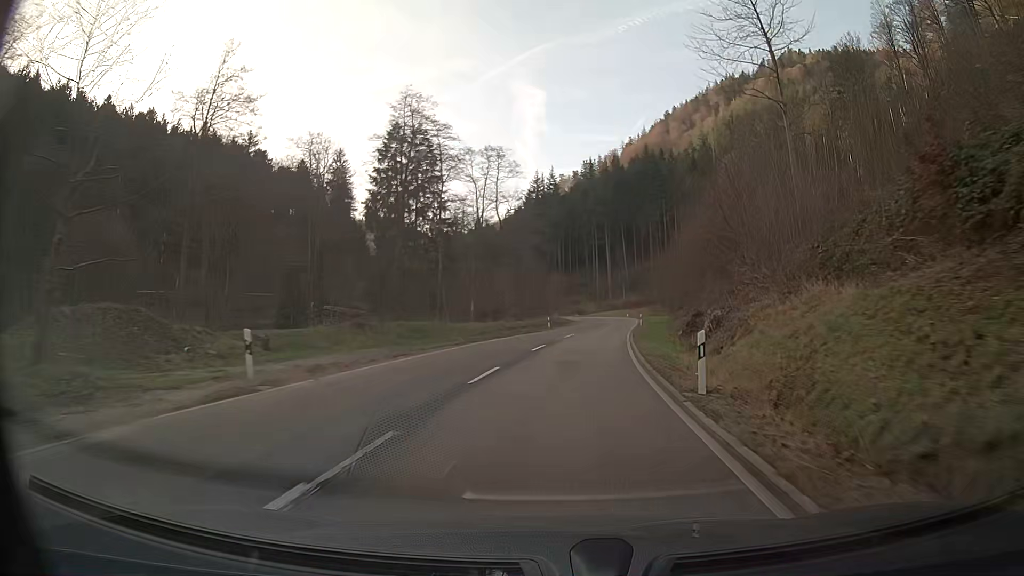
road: secondary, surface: asphalt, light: Day
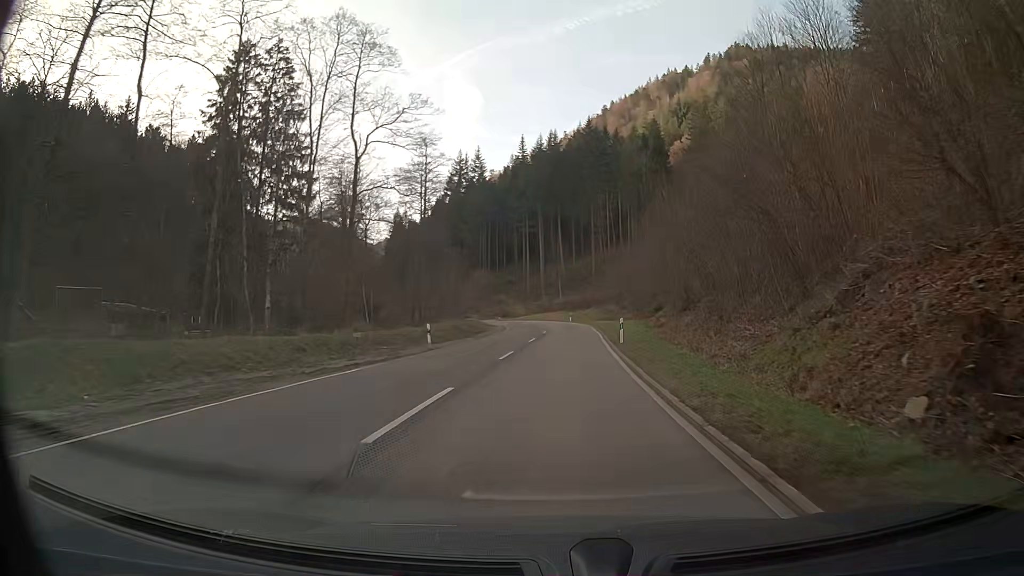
(+1.6, +31.2) m; +5°
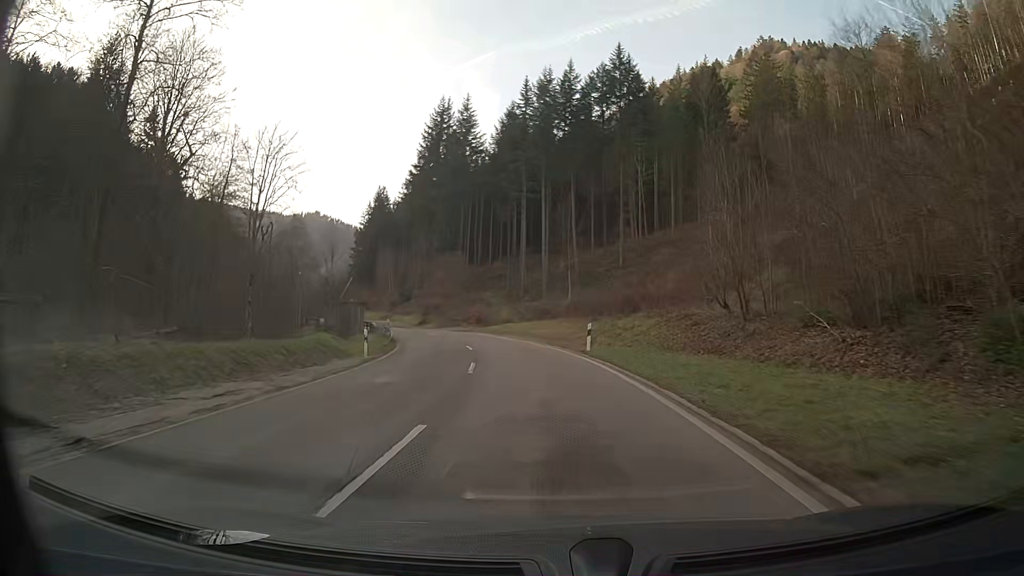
(+0.4, +52.2) m; -3°
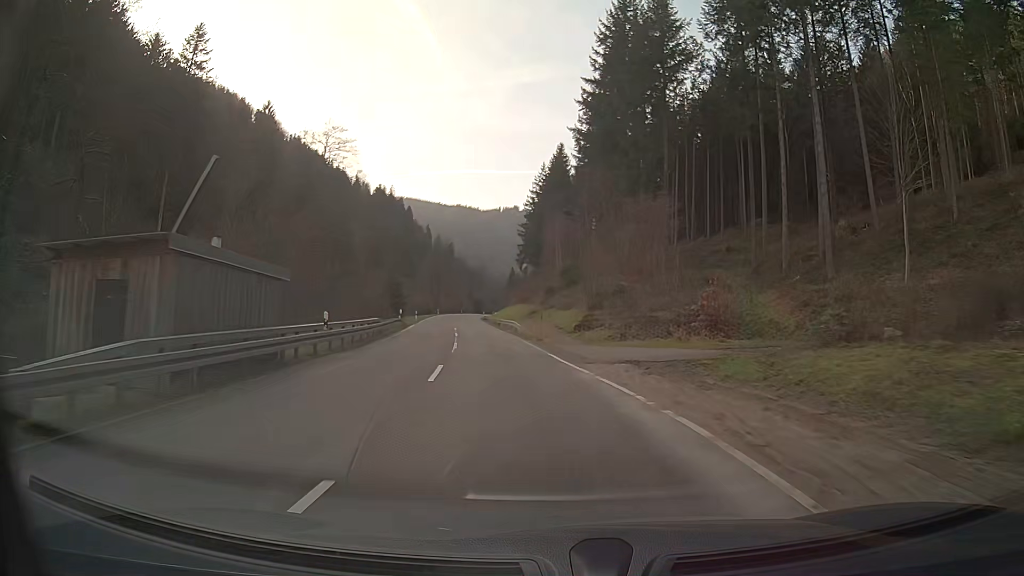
(-7.2, +51.0) m; -18°
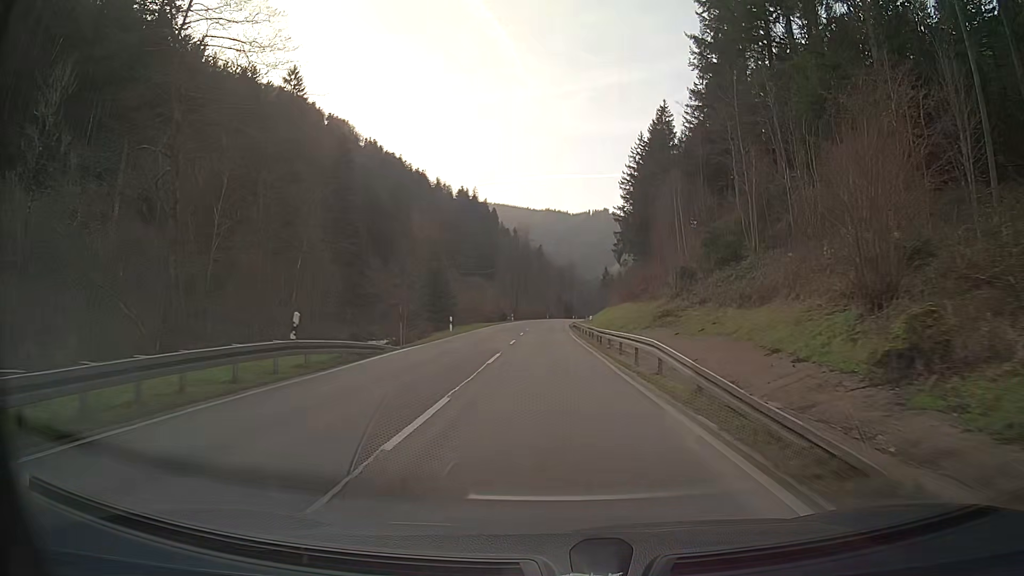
(-2.2, +31.0) m; -6°
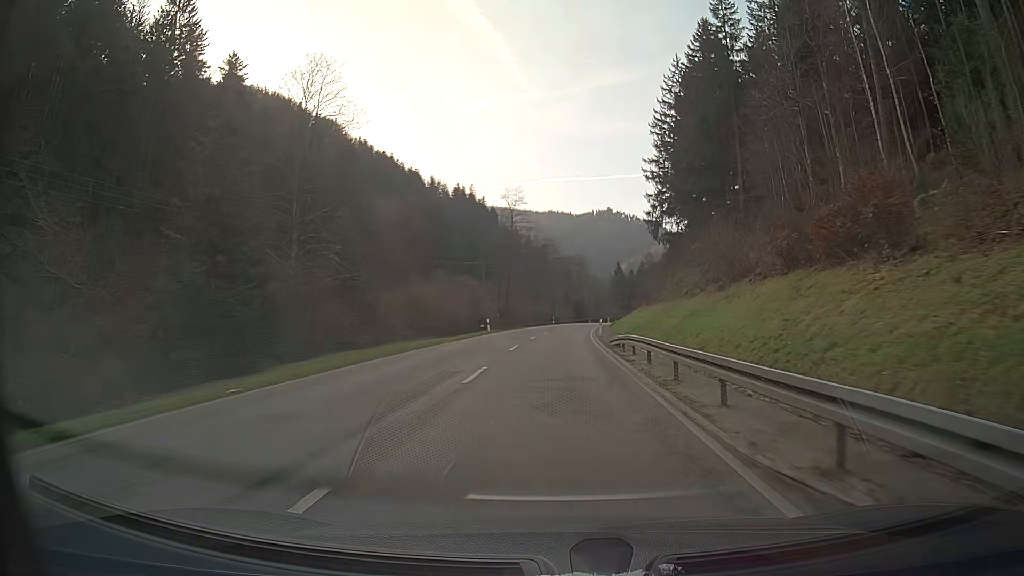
(-0.4, +41.9) m; 0°
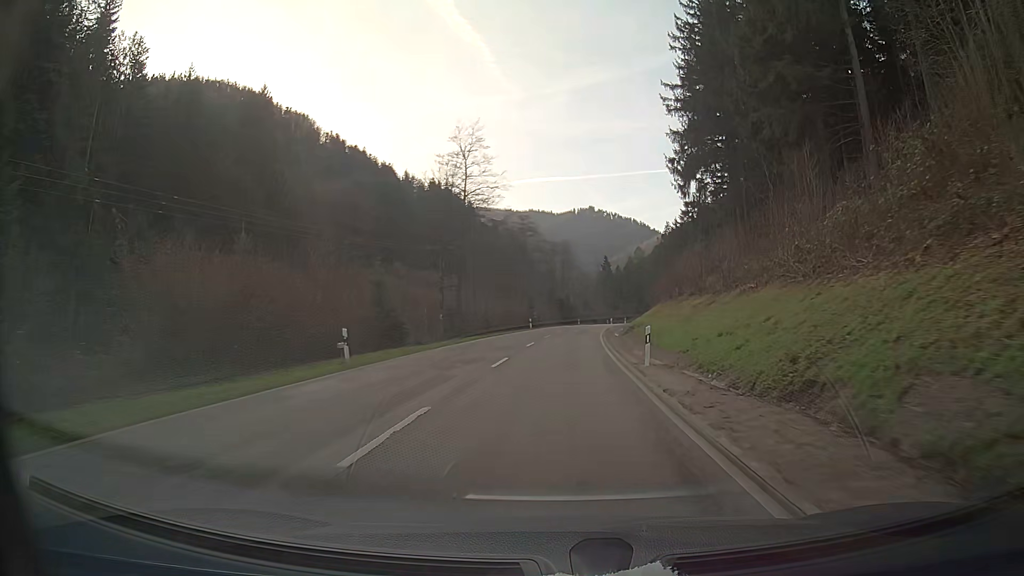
(+0.4, +31.4) m; +2°
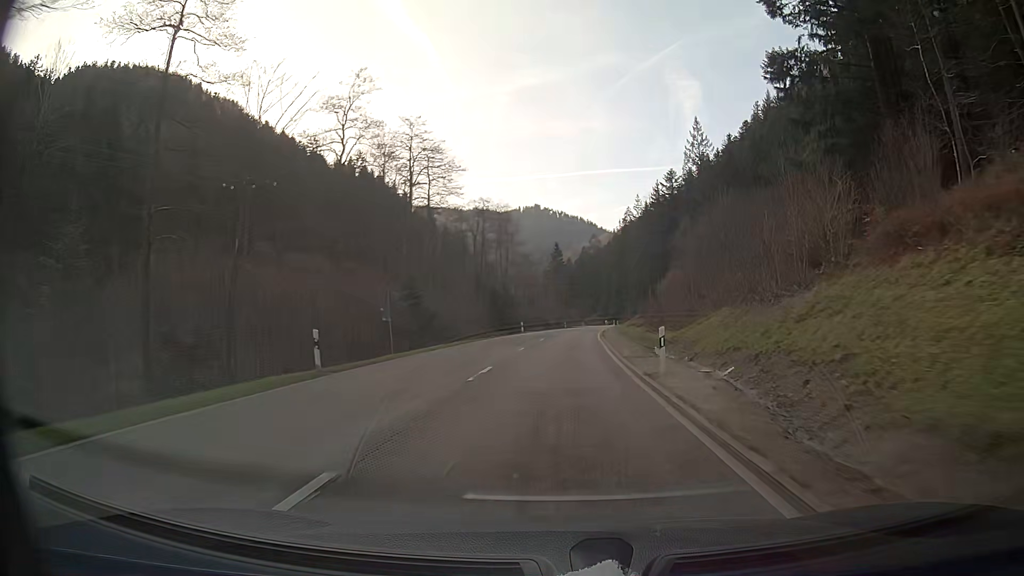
(+2.2, +52.3) m; +5°
(0, +10) (0, +20) (0, +30) (+1, +40) (+1, +50) (+2, +60) (+2, +70) (+3, +80) (+4, +90) (+5, +100) m
